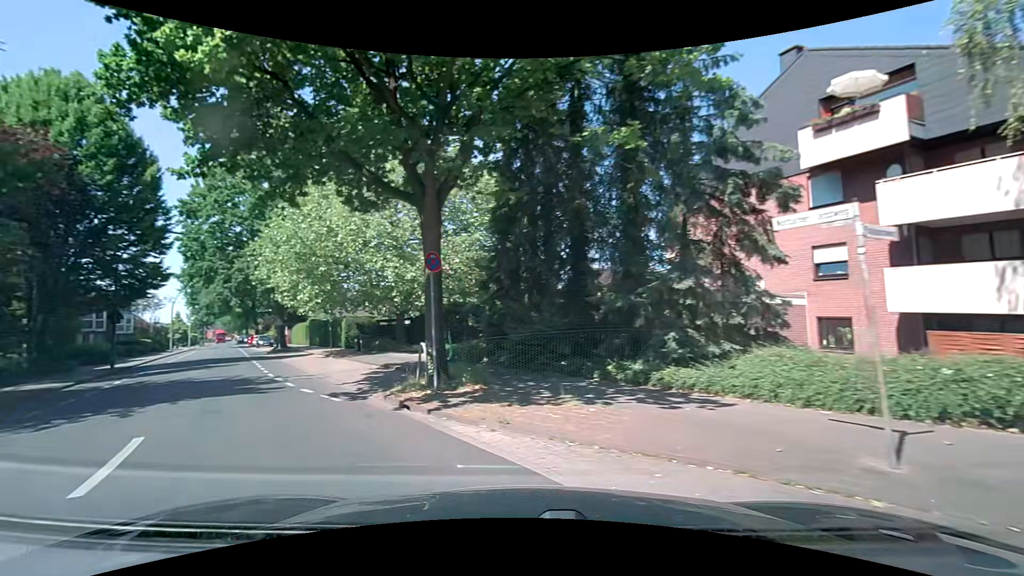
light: Day
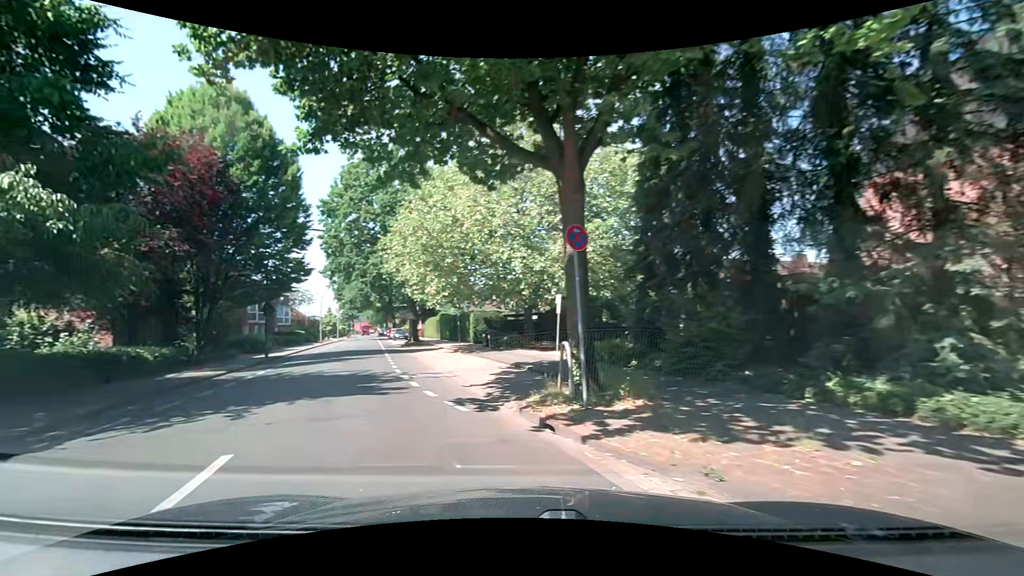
(-0.3, +2.5) m; -15°
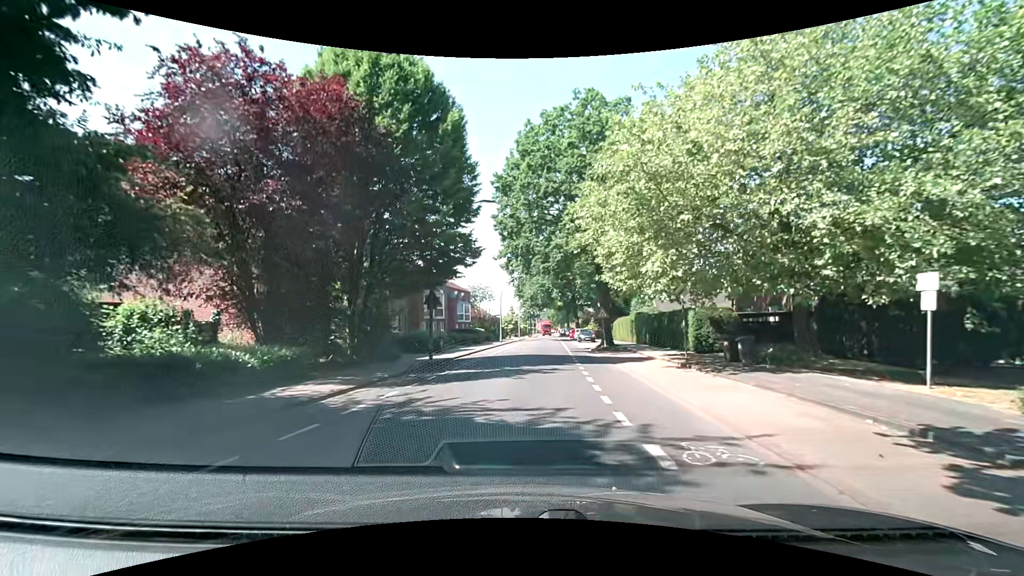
(-2.1, +8.7) m; -20°
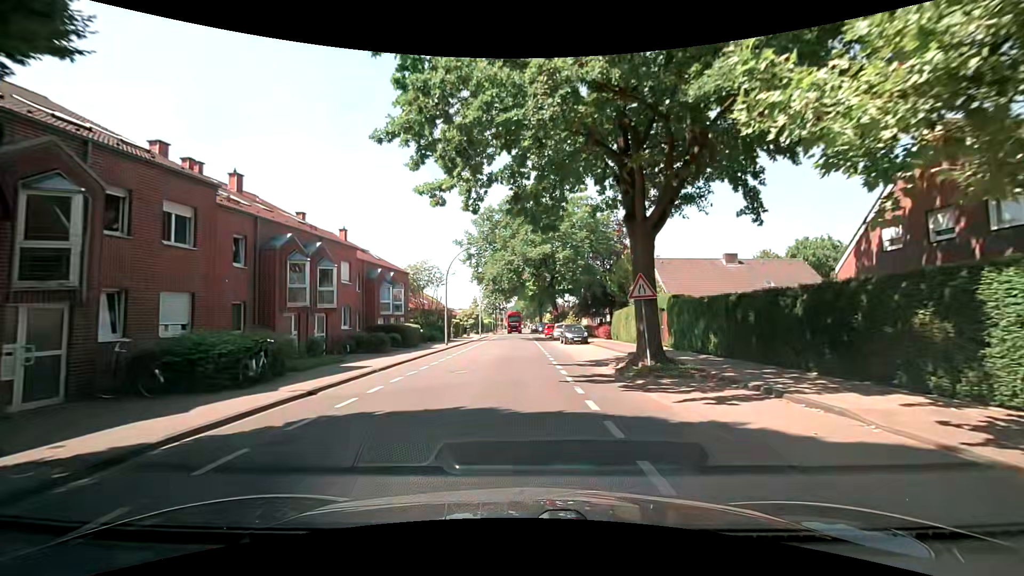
(+0.9, +19.0) m; +3°
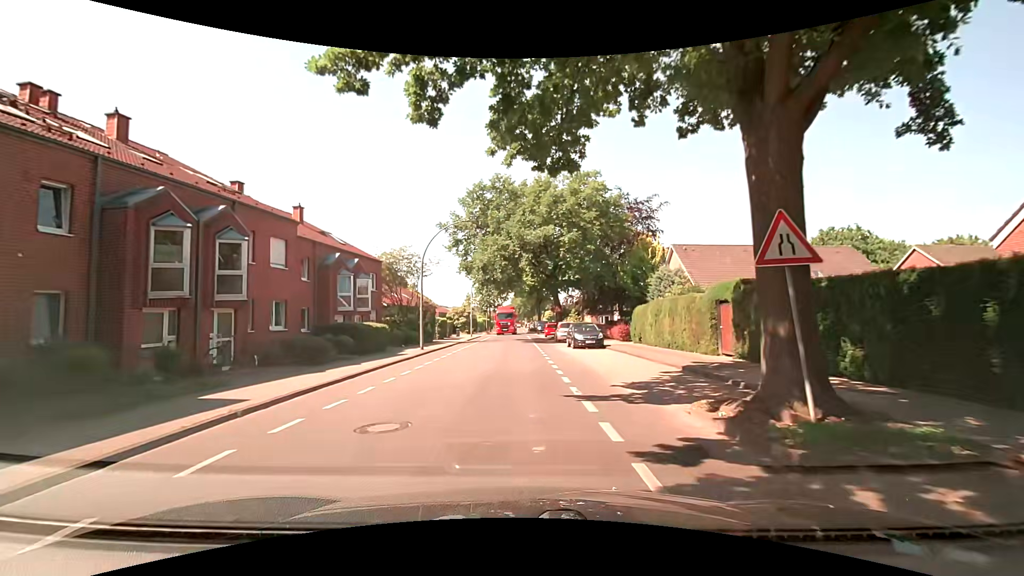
(+0.2, +8.1) m; +2°
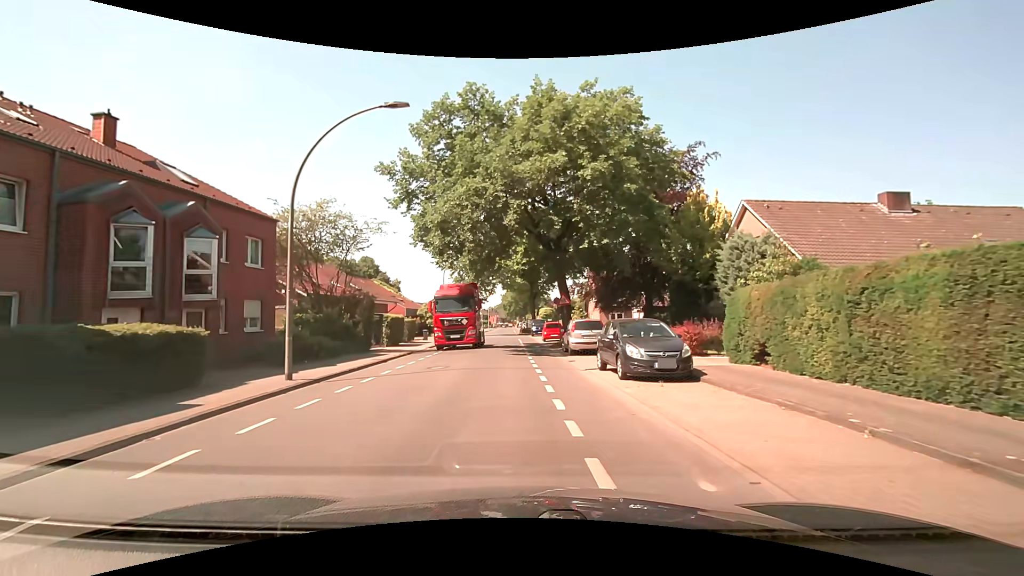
(0.0, +15.6) m; +1°
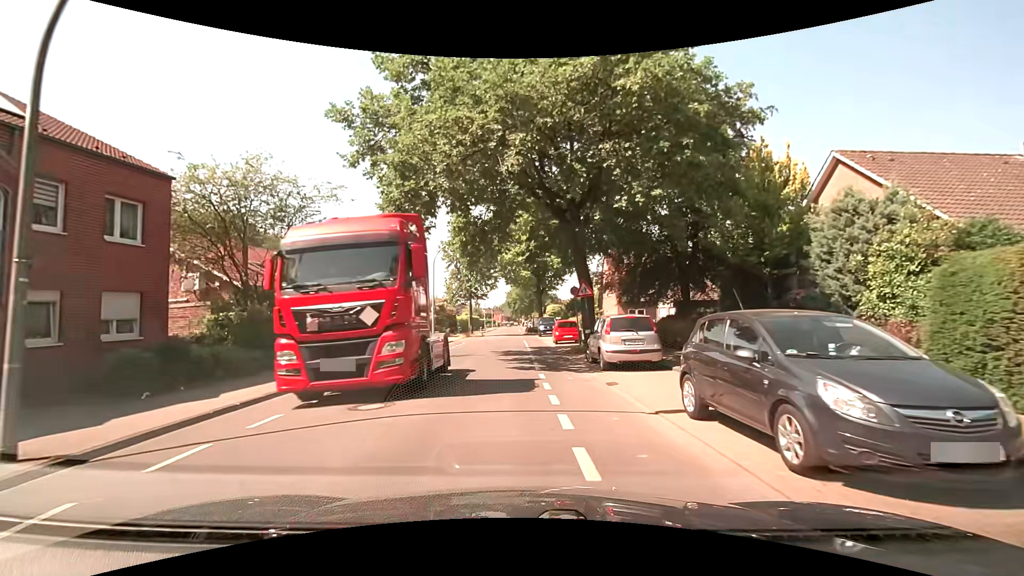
(-0.1, +7.5) m; -2°
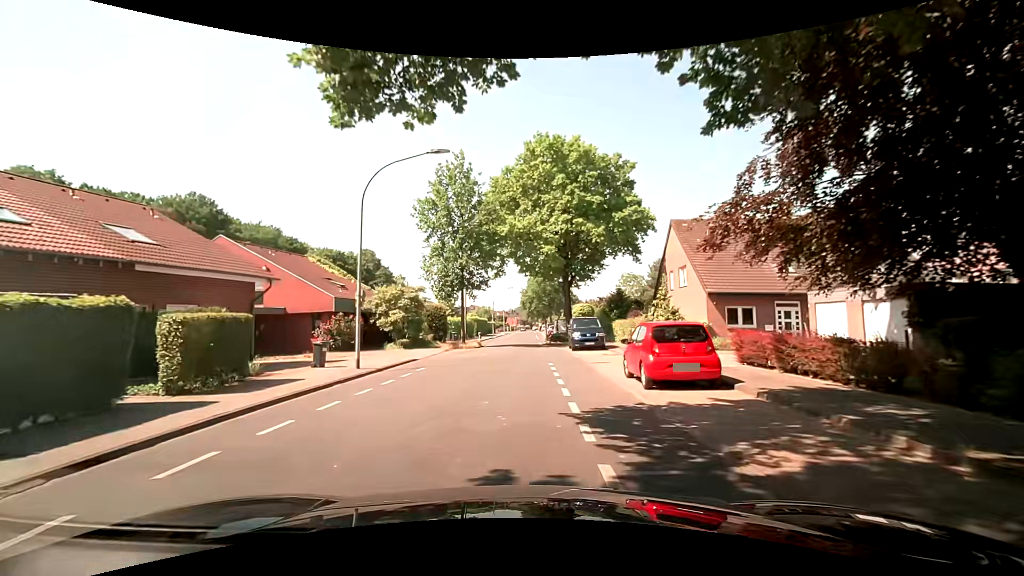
(-0.2, +20.1) m; -1°
(0, +10) (0, +20) (0, +30) (0, +40) (0, +50) (0, +60) (+1, +70) (+1, +80) (+1, +90) (+1, +100) m
